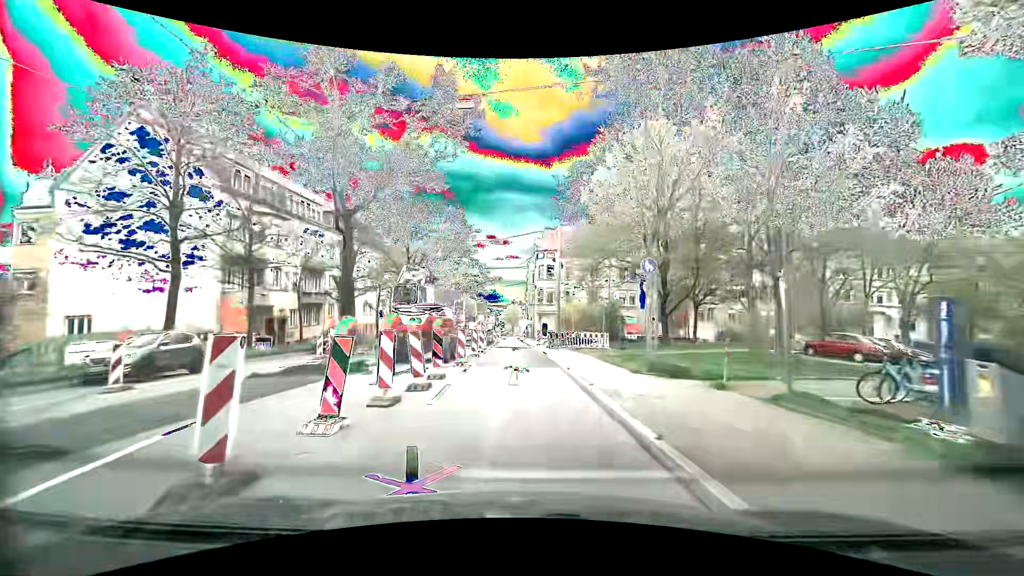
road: secondary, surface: asphalt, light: Day
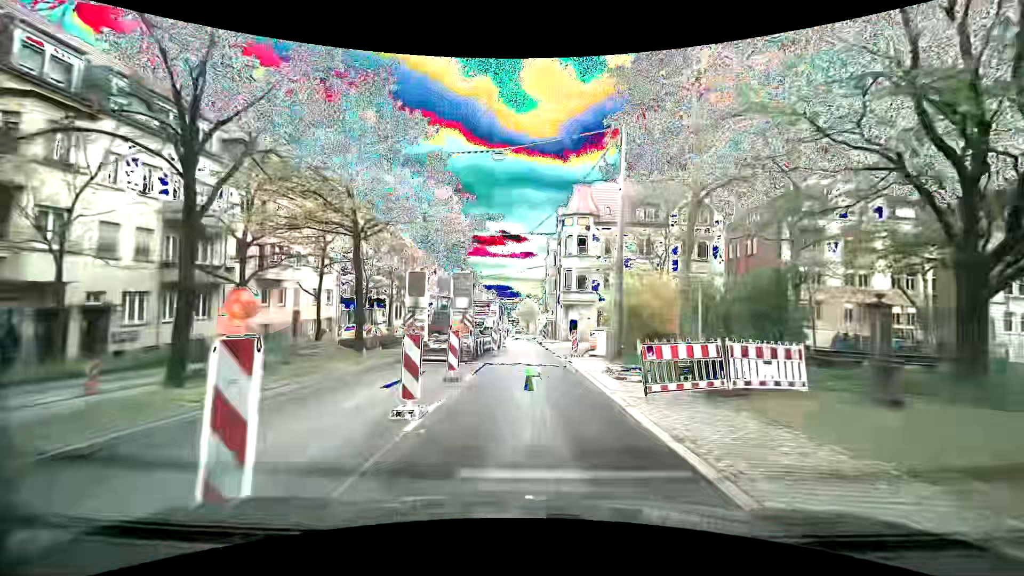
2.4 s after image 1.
(-0.2, +20.3) m; -1°
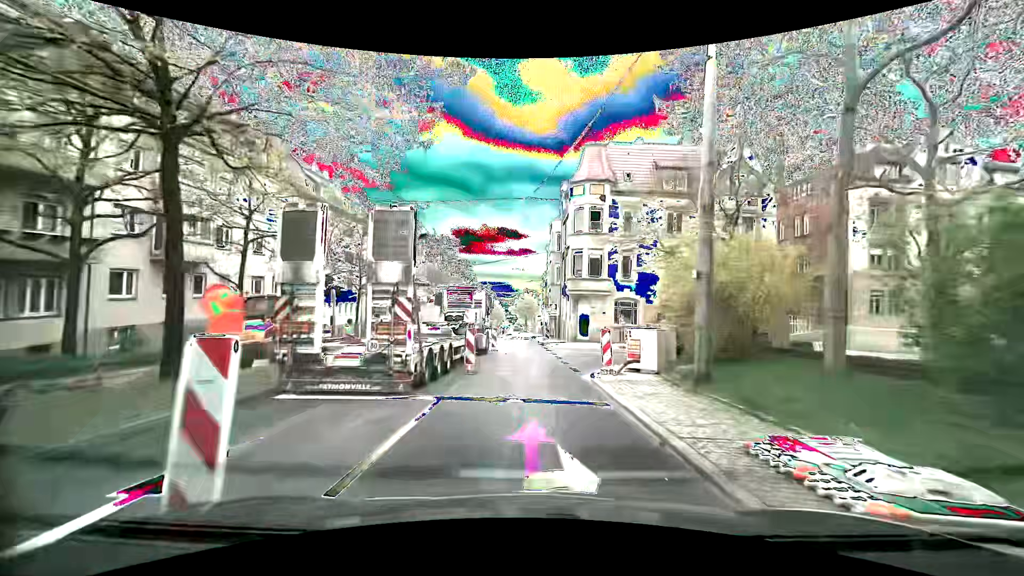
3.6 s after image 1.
(0.0, +9.9) m; +1°
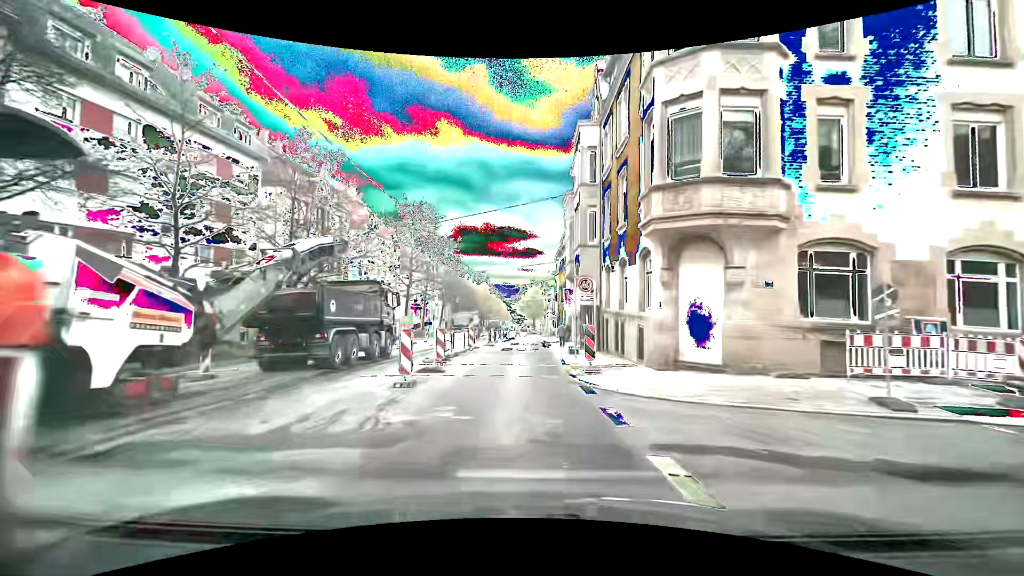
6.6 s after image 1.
(-0.3, +24.5) m; -2°
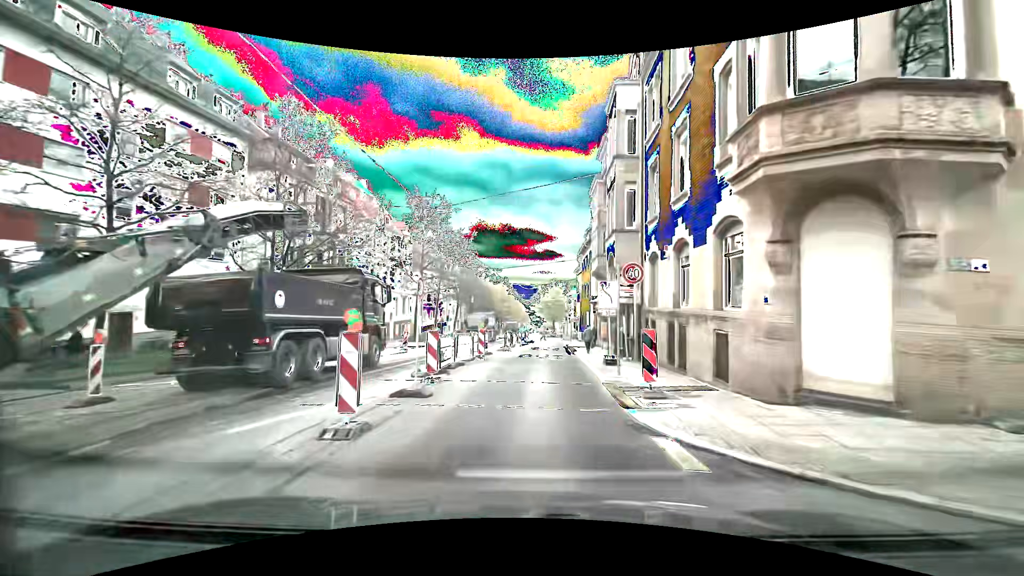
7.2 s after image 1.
(-0.1, +4.9) m; -2°
(0, +10) (0, +20) (+1, +30) (+2, +40) (+3, +50) (+3, +60) (+3, +70) (+3, +80) (+3, +90) (+3, +100) m
